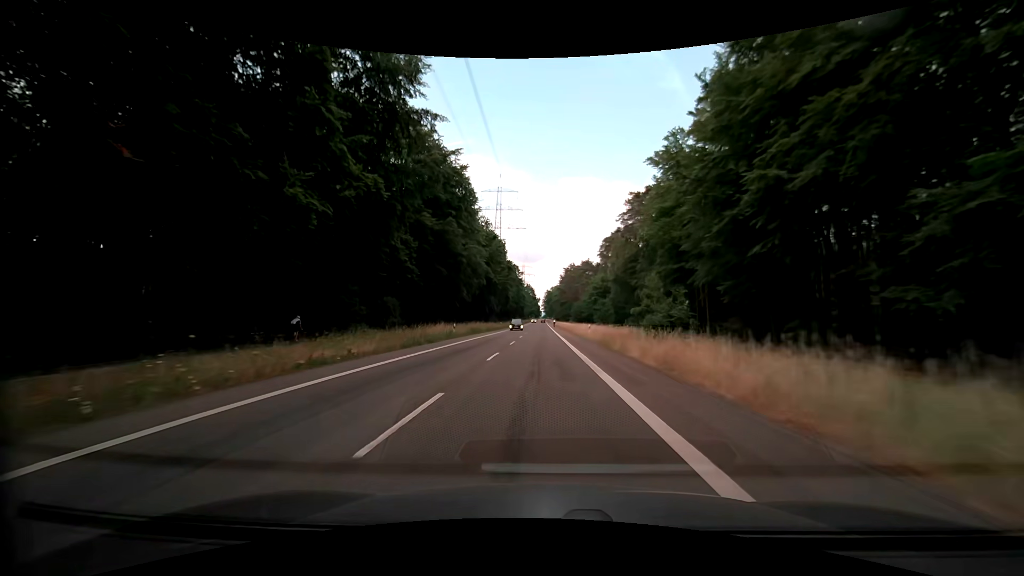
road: secondary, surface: asphalt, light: Day
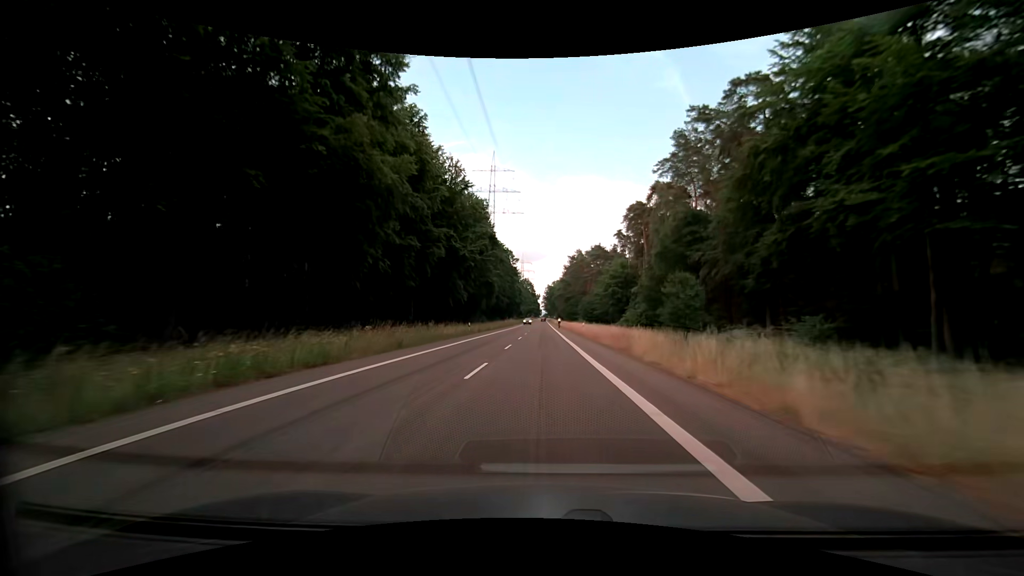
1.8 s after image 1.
(-0.1, +40.7) m; 0°
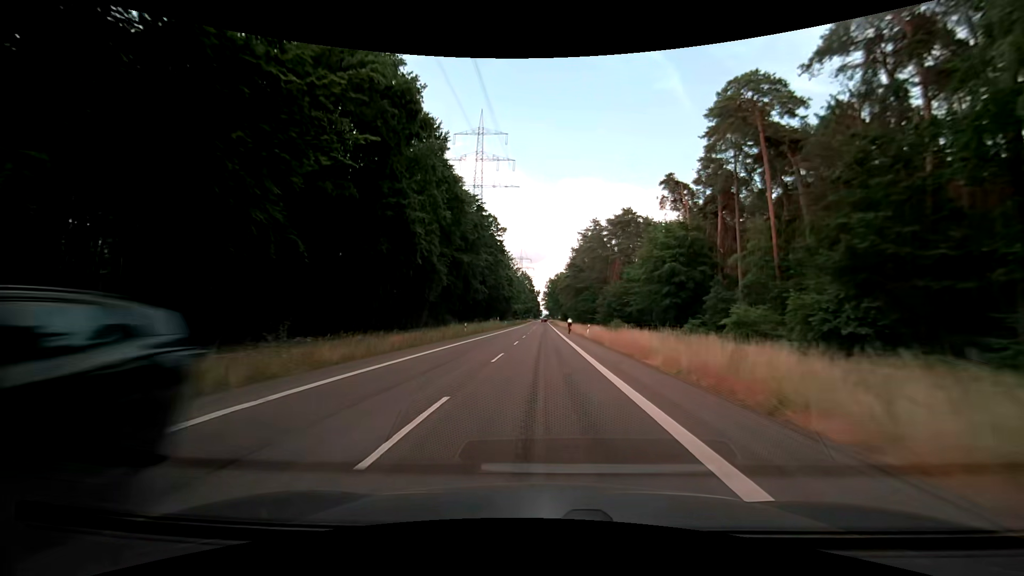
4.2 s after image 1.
(0.0, +53.8) m; 0°
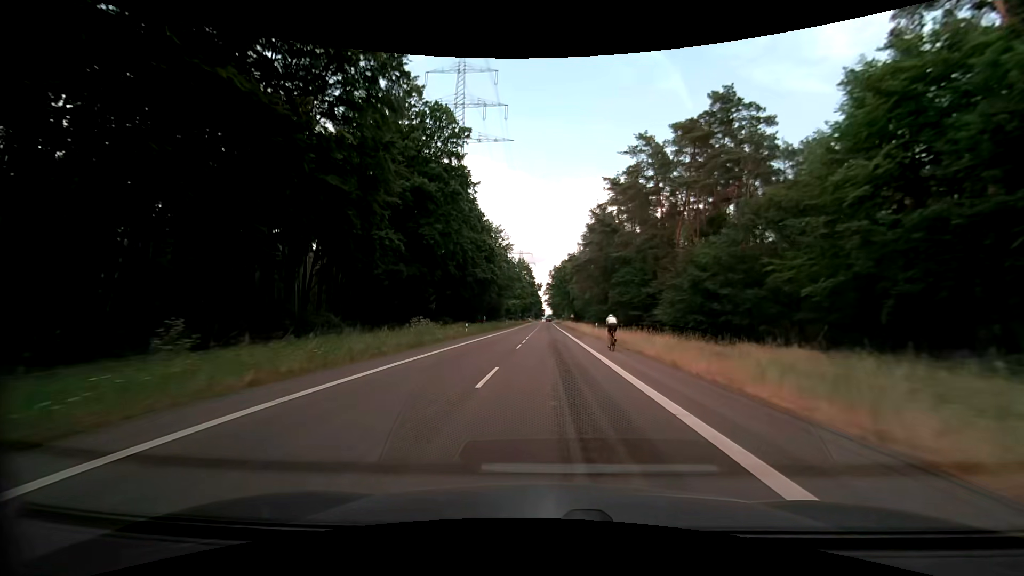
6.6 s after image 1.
(-0.3, +53.4) m; 0°
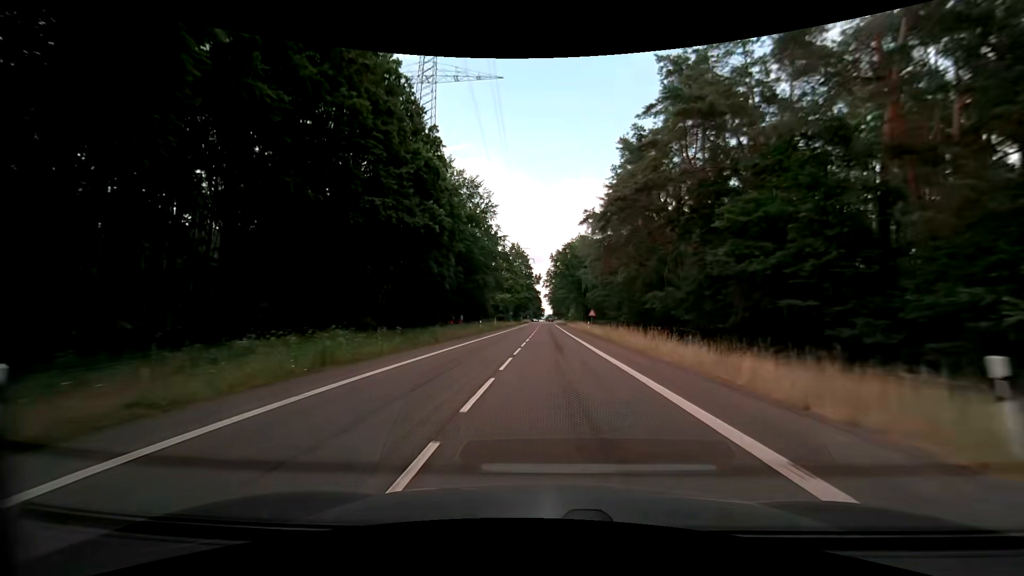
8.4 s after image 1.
(0.0, +39.6) m; 0°
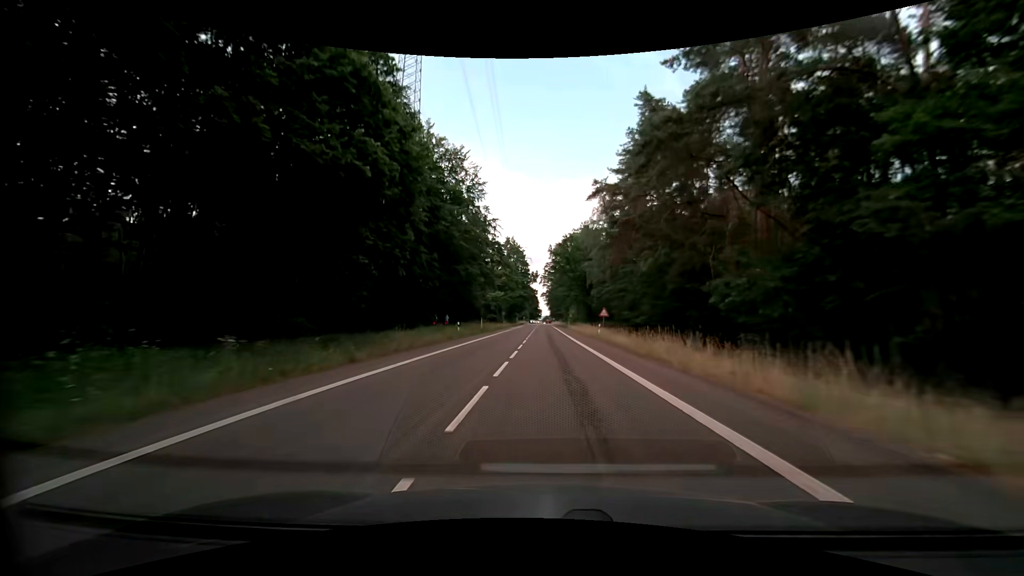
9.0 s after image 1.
(-0.1, +13.0) m; 0°
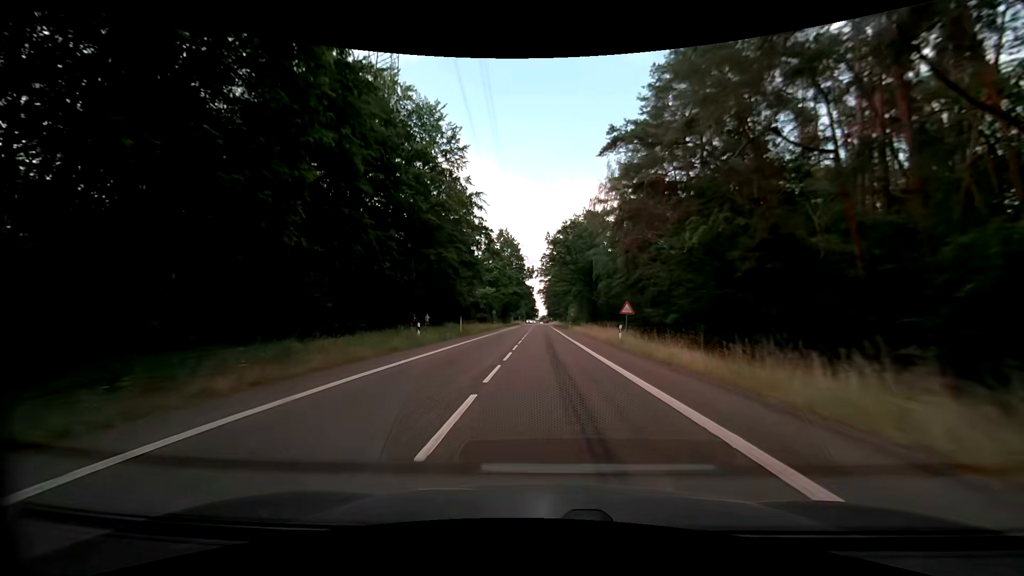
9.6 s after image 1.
(0.0, +12.9) m; 0°
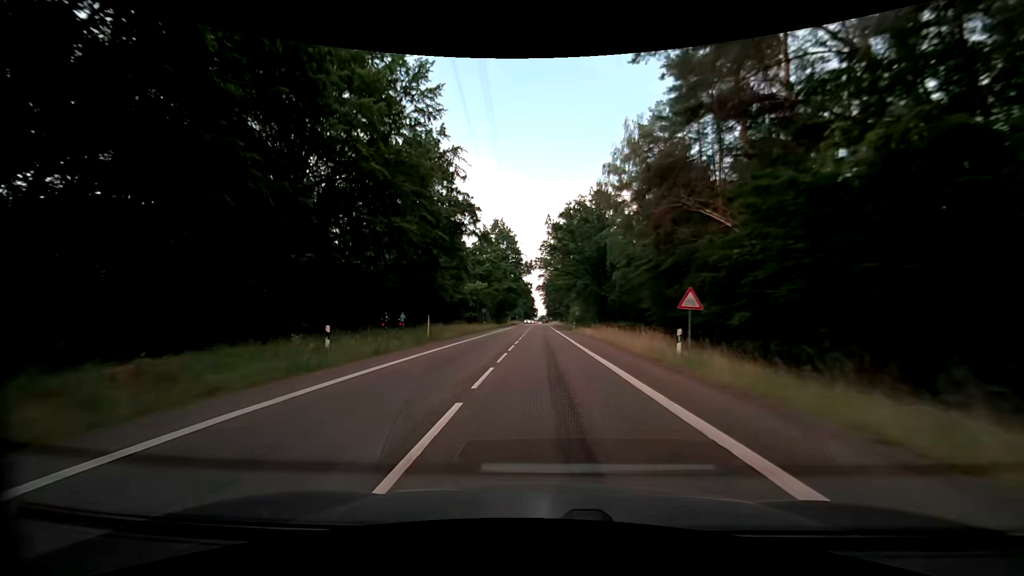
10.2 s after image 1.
(0.0, +12.7) m; 0°
